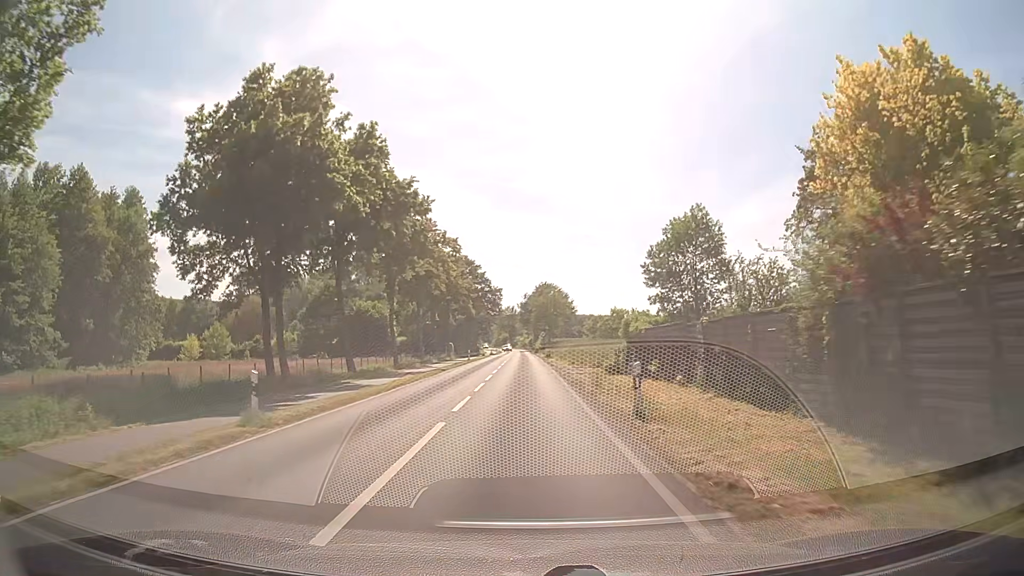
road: secondary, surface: asphalt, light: Day
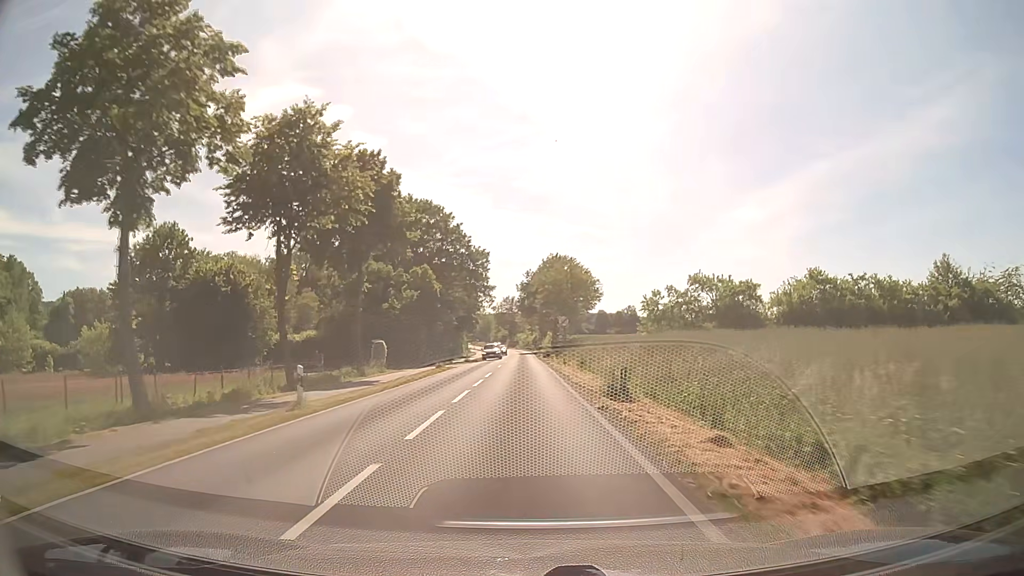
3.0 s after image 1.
(-0.1, +47.0) m; 0°
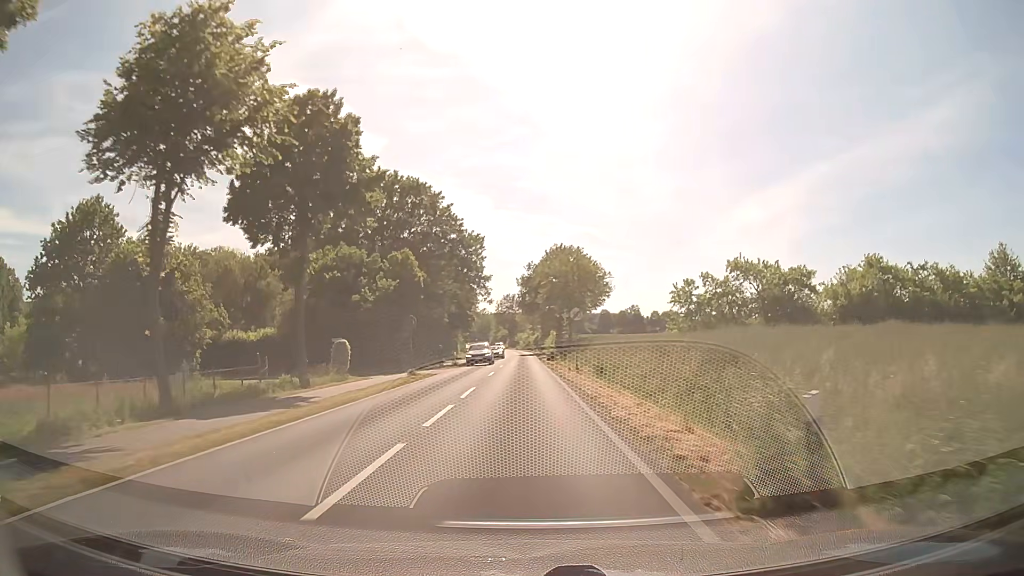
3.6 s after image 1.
(0.0, +10.4) m; 0°
